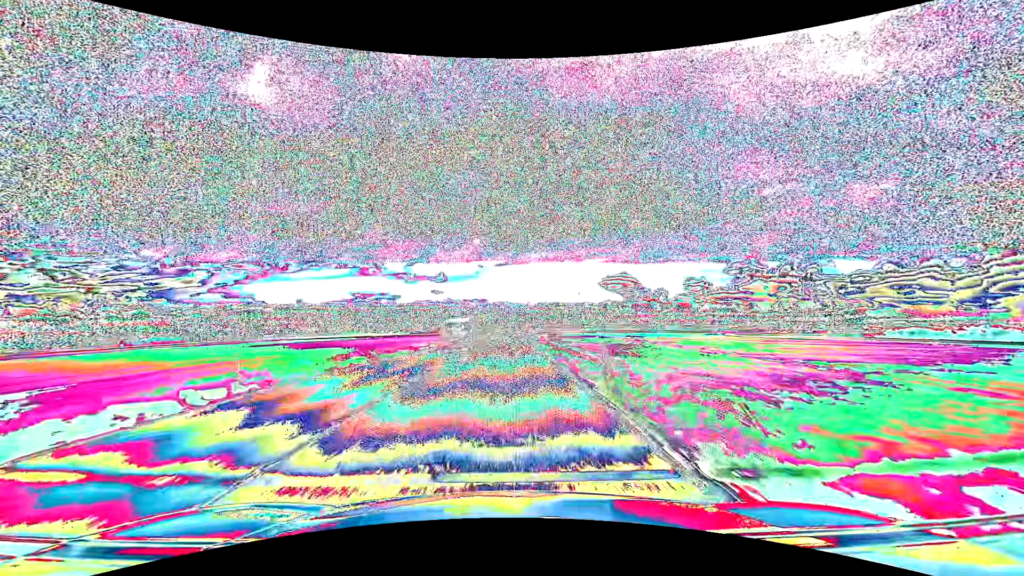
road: primary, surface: asphalt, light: Day
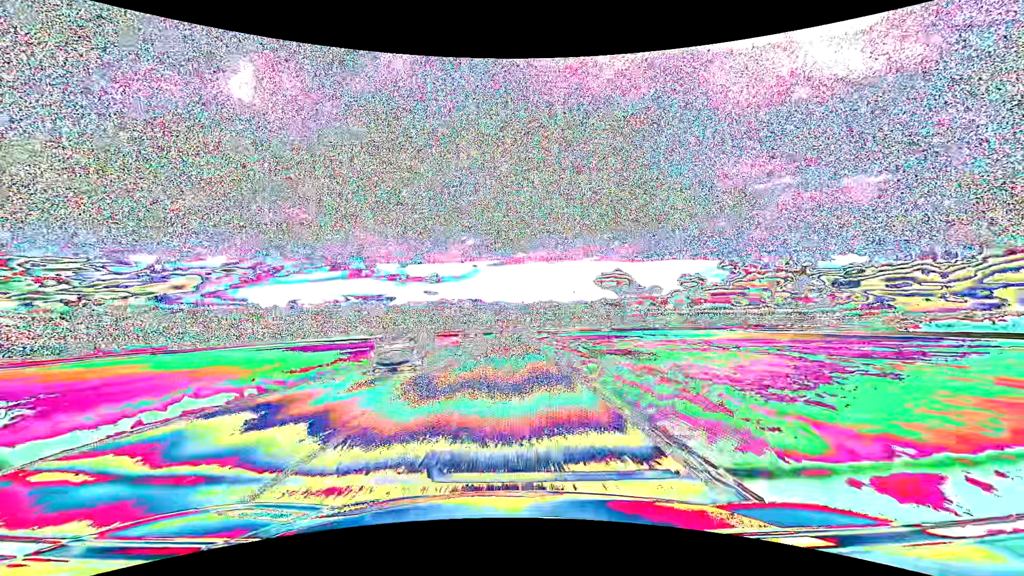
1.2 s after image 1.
(+0.2, +31.7) m; +1°
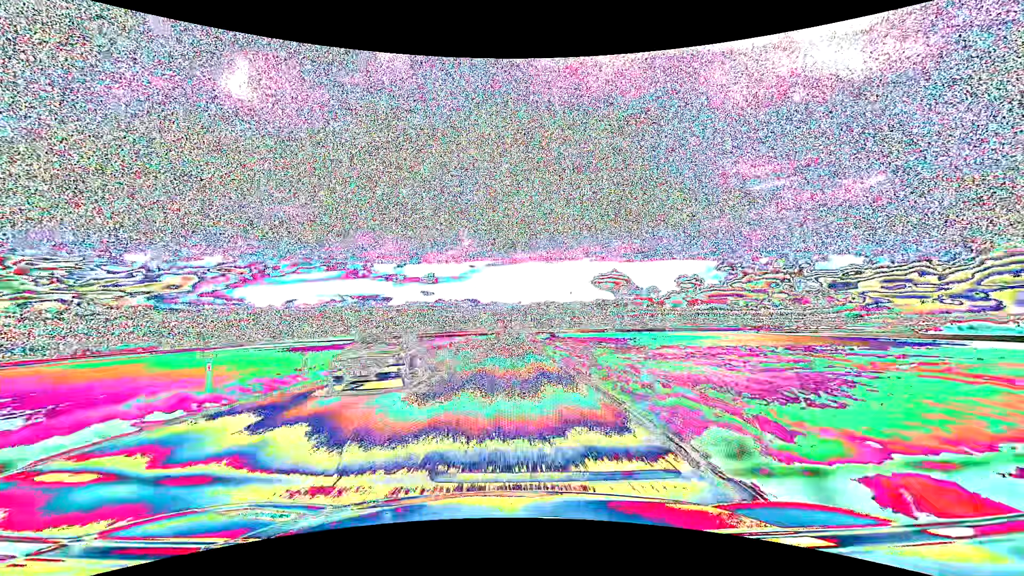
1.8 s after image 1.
(+0.1, +15.9) m; 0°
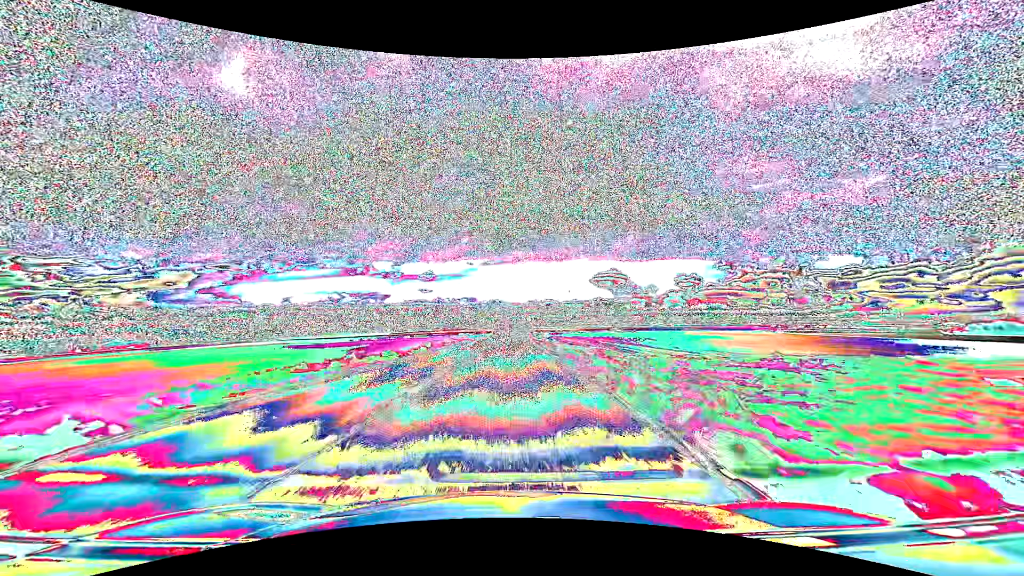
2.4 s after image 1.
(0.0, +15.8) m; 0°
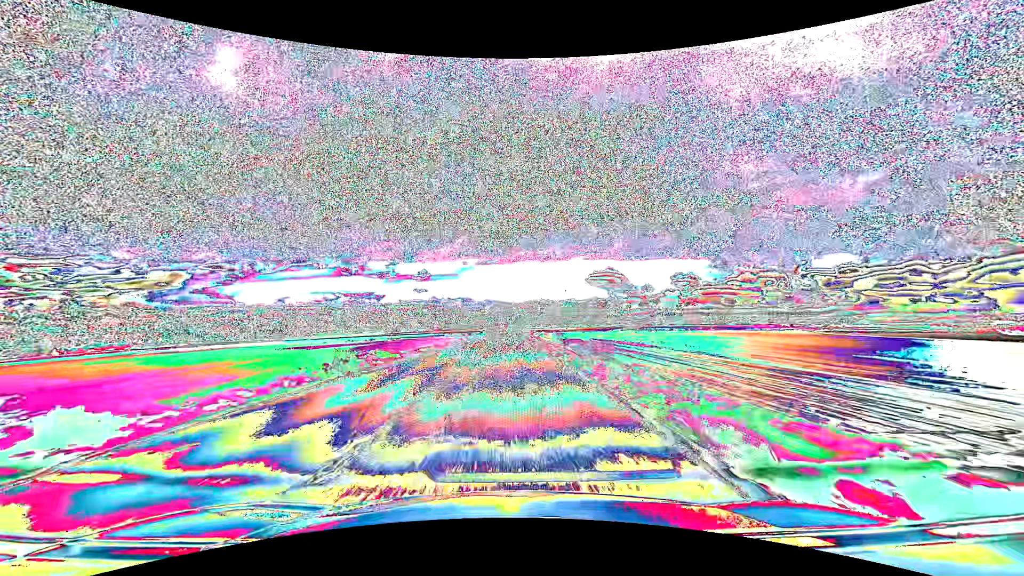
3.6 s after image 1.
(+0.1, +31.7) m; +1°
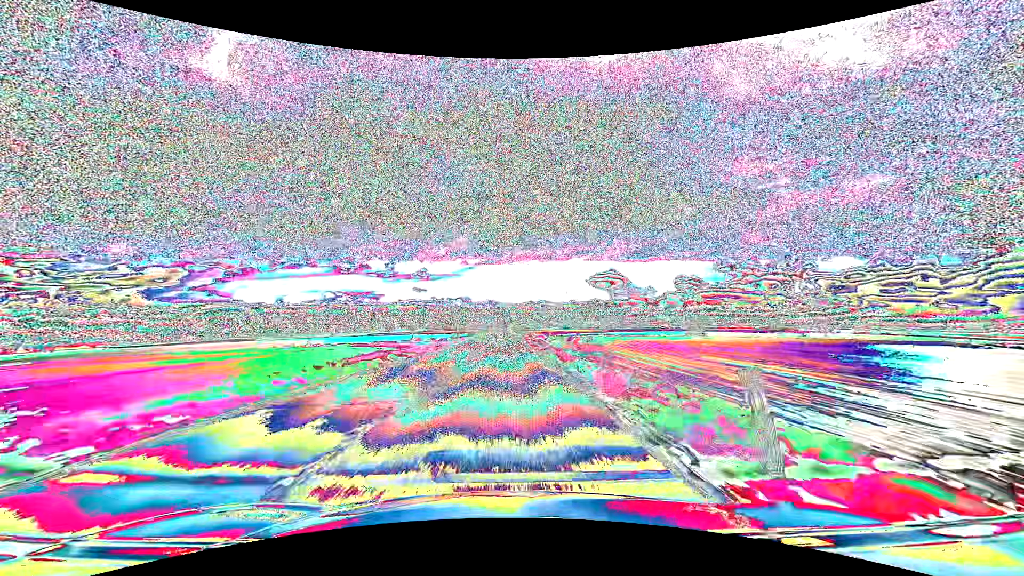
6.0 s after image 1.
(+0.2, +63.4) m; 0°
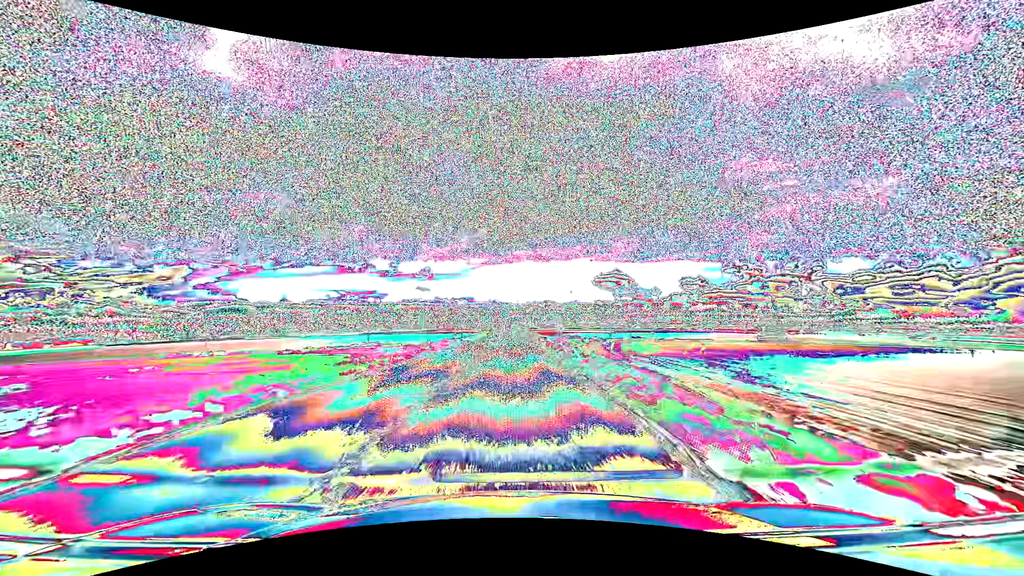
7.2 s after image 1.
(-0.2, +31.7) m; -1°
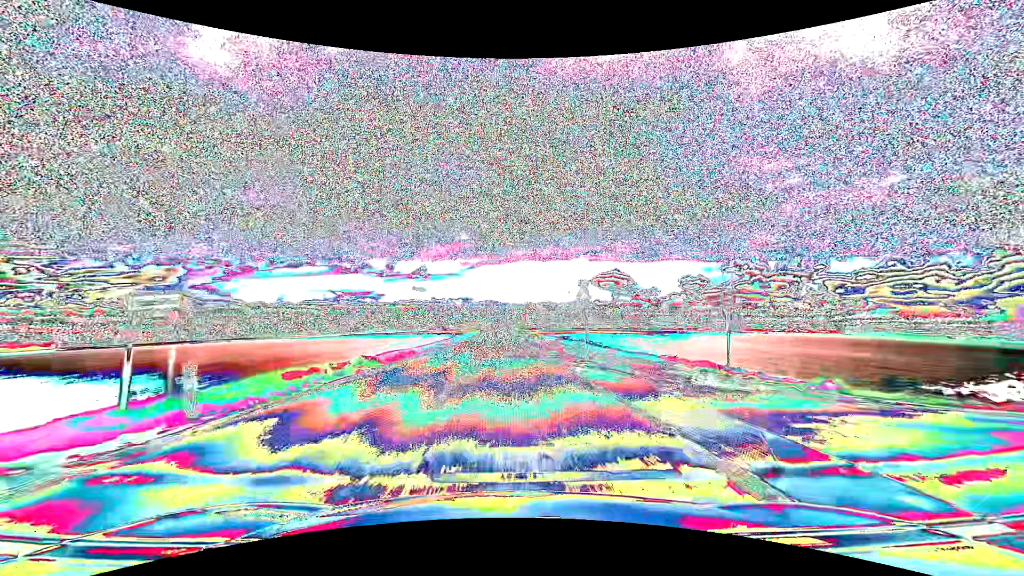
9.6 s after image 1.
(+0.1, +63.4) m; 0°
(0, +10) (0, +20) (0, +30) (0, +40) (0, +50) (0, +60) (0, +70) (-1, +80) (-1, +90) (-1, +100) m
